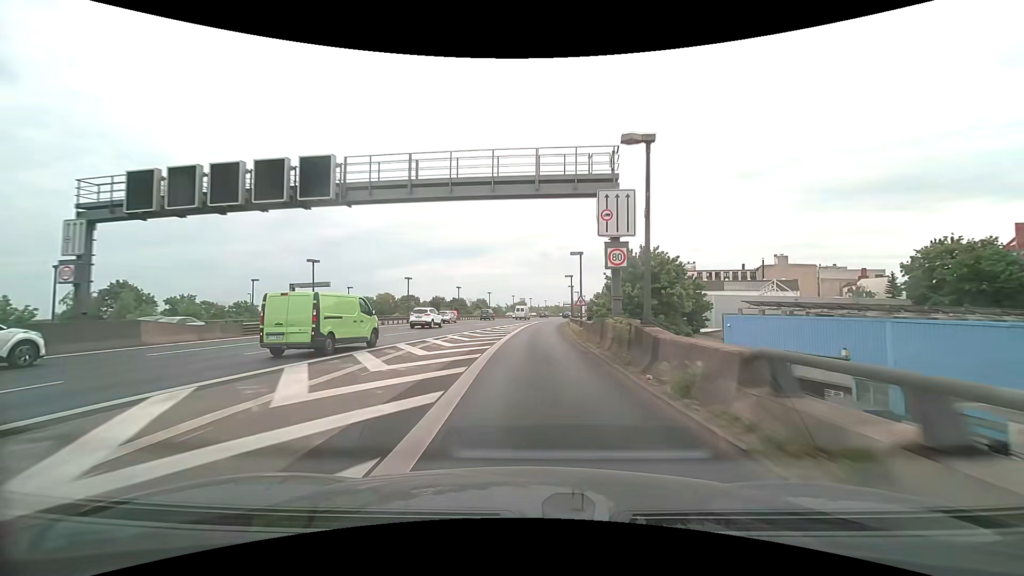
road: motorway_link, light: Day
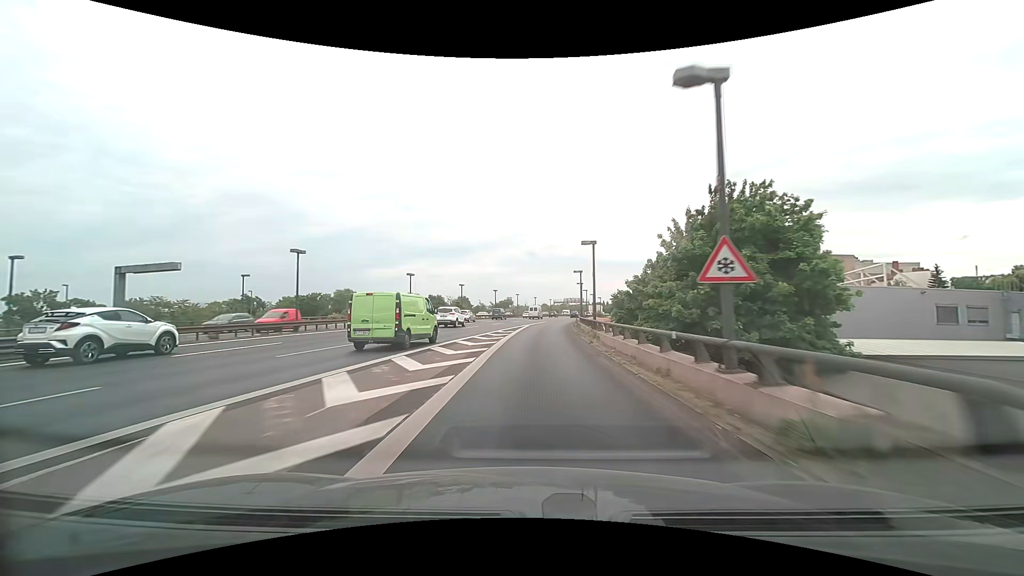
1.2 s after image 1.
(+0.4, +25.0) m; +1°
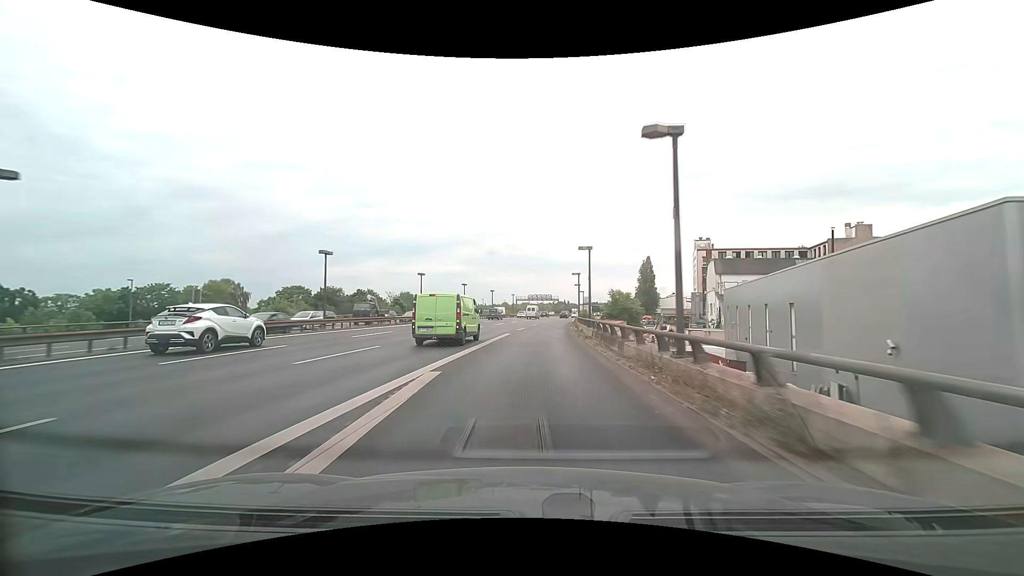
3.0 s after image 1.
(+1.5, +38.1) m; +5°
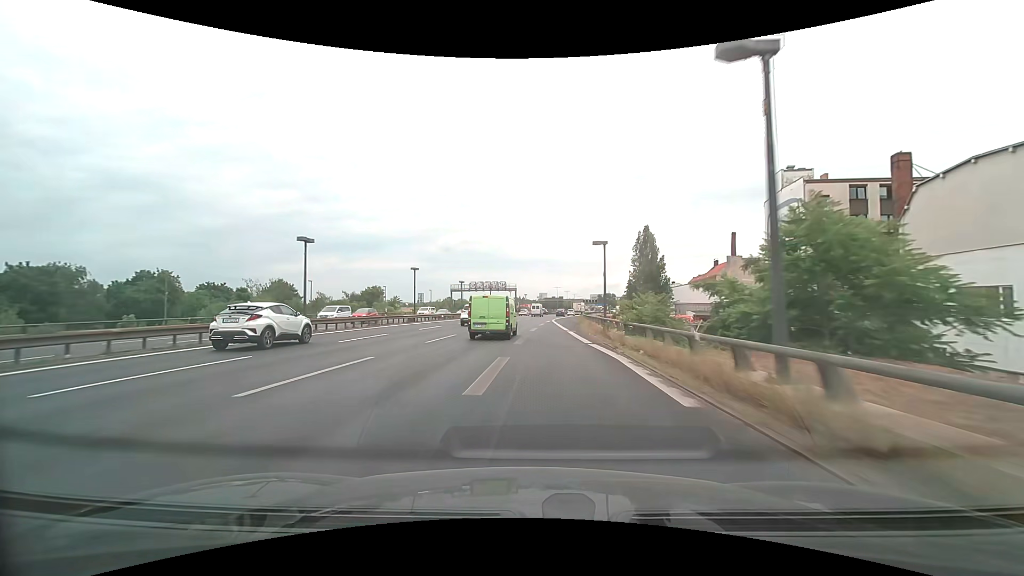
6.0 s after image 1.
(+3.6, +63.8) m; +5°
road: motorway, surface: asphalt
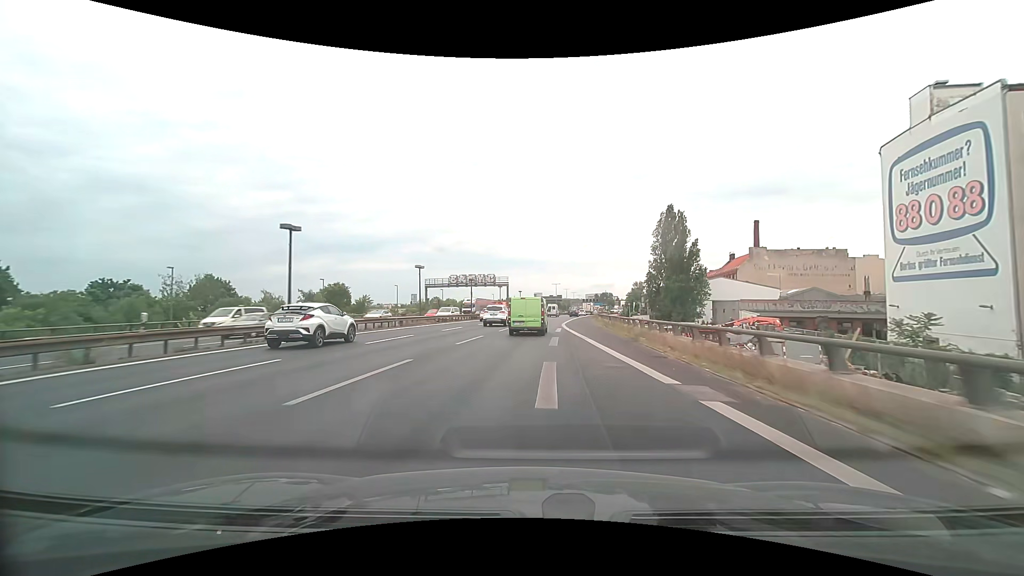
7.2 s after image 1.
(+0.1, +24.7) m; +1°
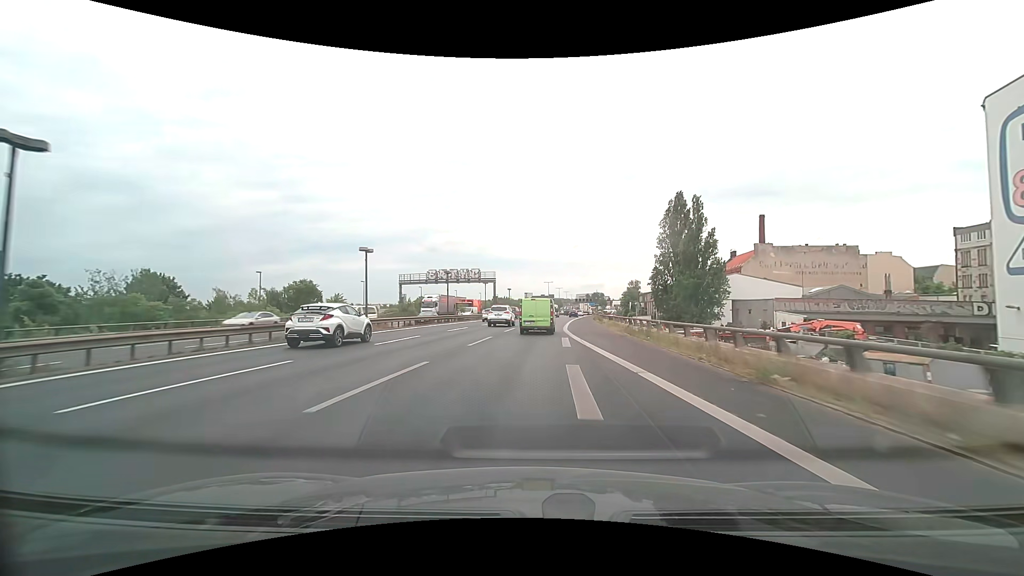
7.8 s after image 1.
(+0.1, +12.3) m; +1°
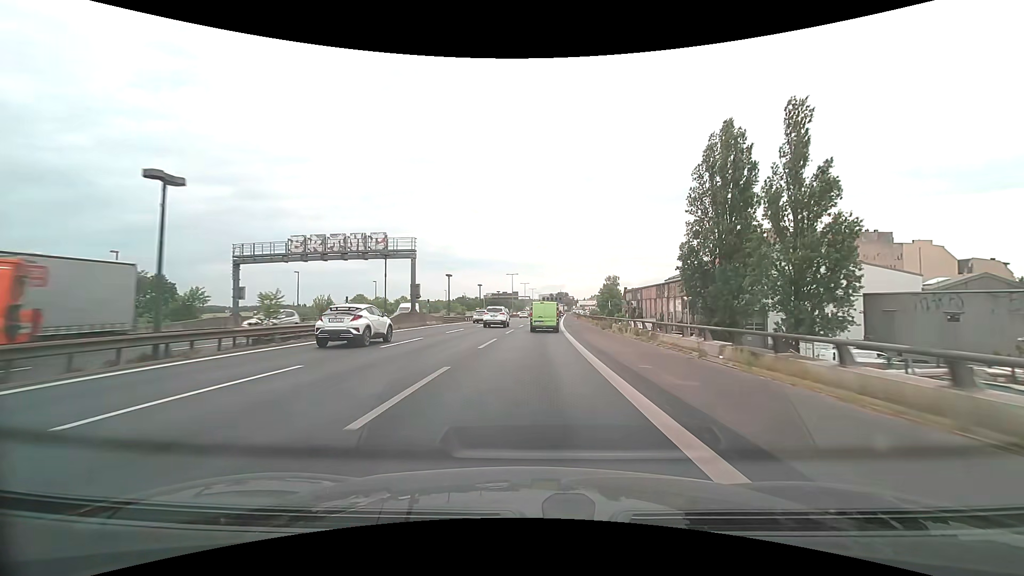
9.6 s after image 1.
(+1.3, +36.5) m; +4°
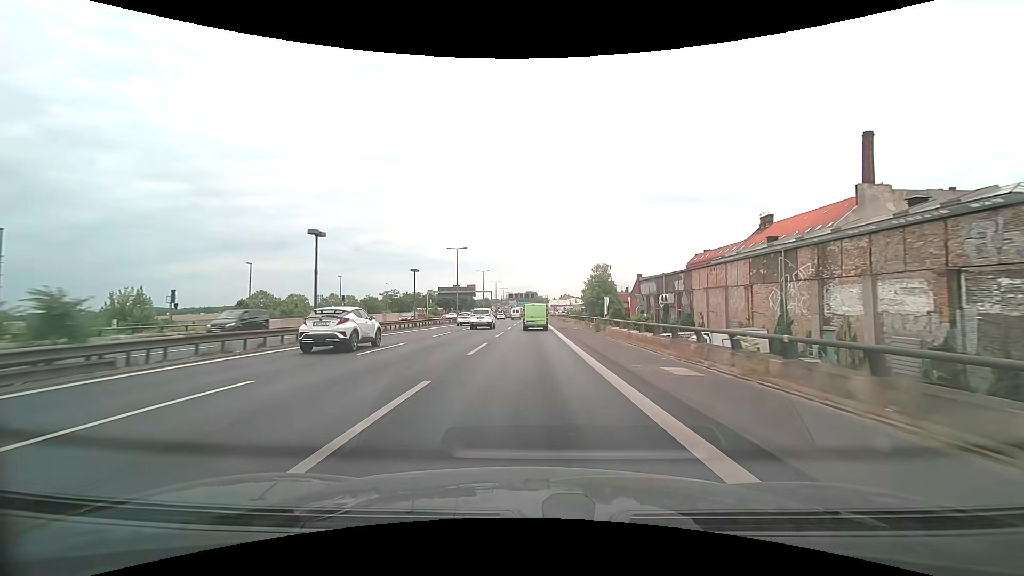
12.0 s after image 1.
(+1.9, +50.1) m; +4°
(0, +10) (0, +20) (0, +30) (+1, +40) (+1, +50) (+1, +60) (+1, +70) (+1, +80) (+2, +90) (+2, +100) m
